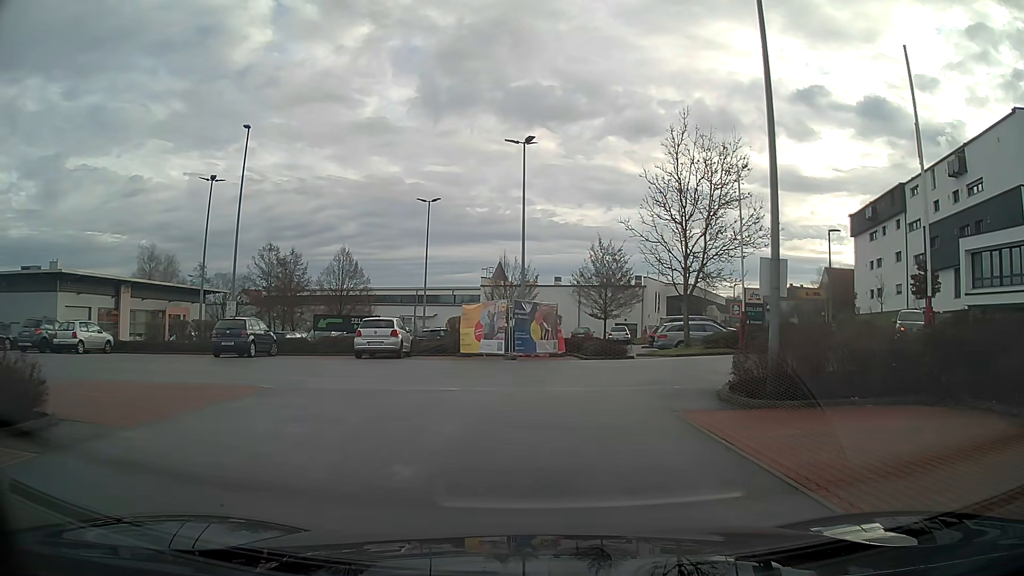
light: Day
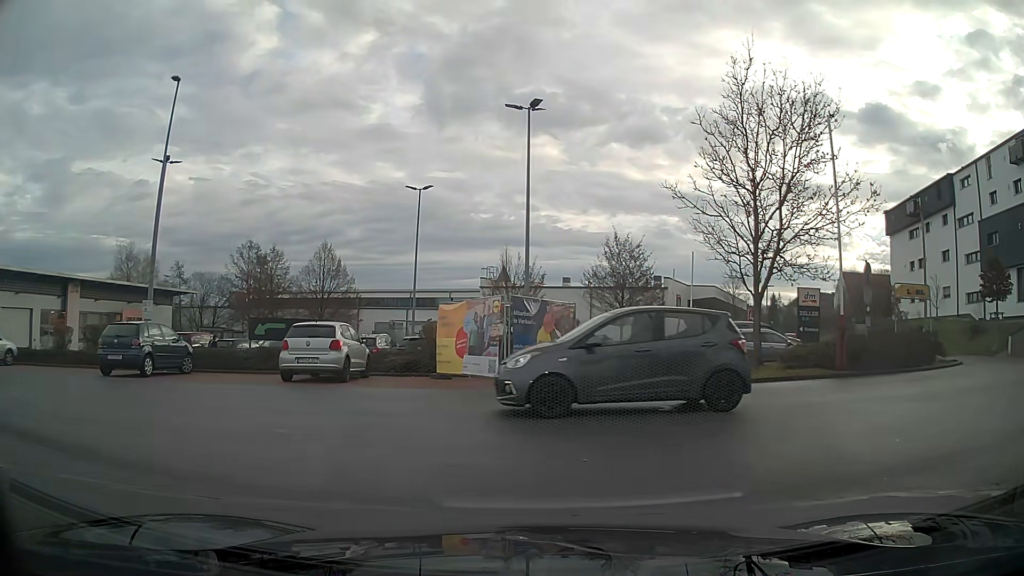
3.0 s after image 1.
(0.0, +7.6) m; 0°
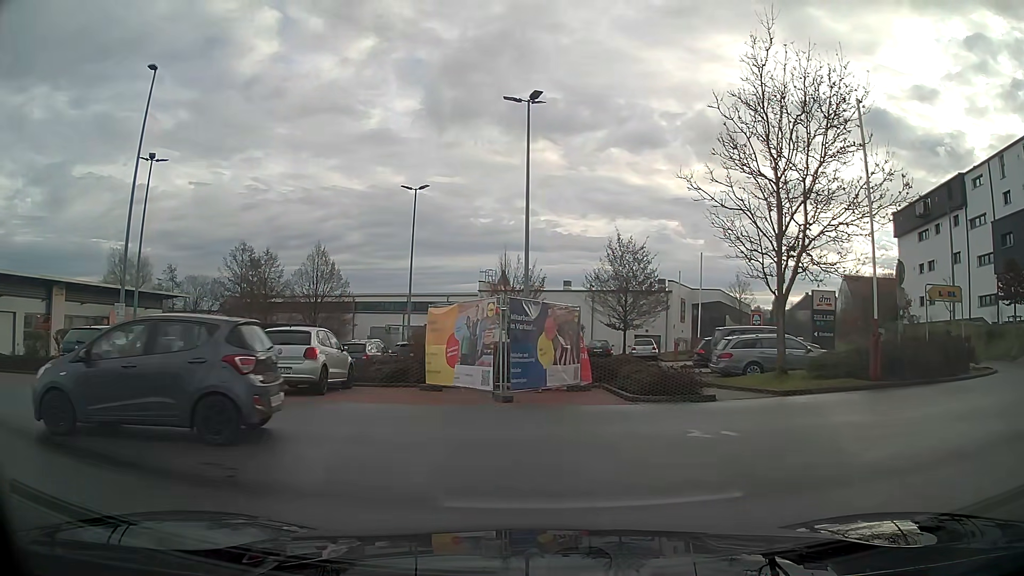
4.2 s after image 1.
(0.0, +1.8) m; 0°
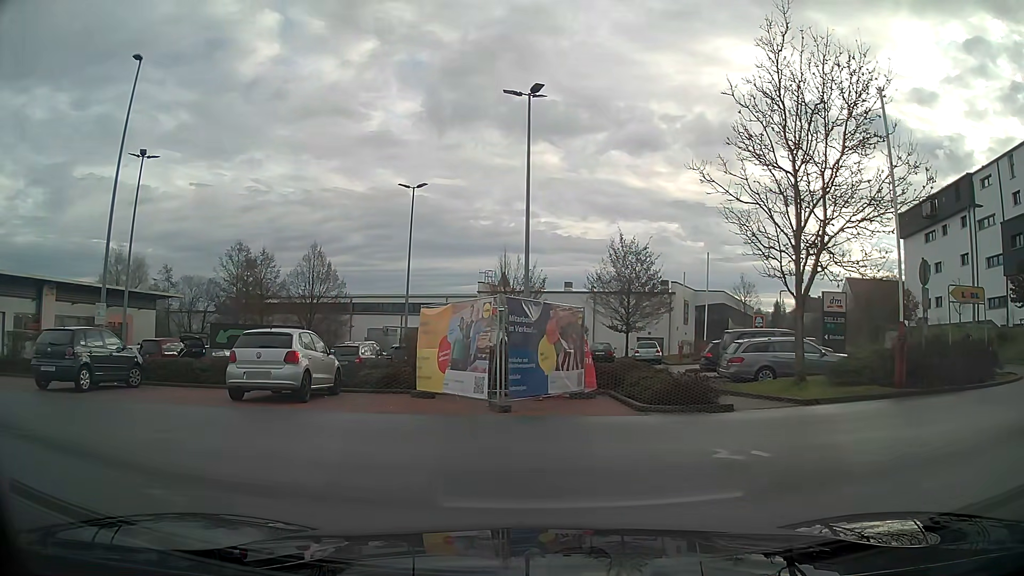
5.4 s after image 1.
(0.0, +1.1) m; 0°
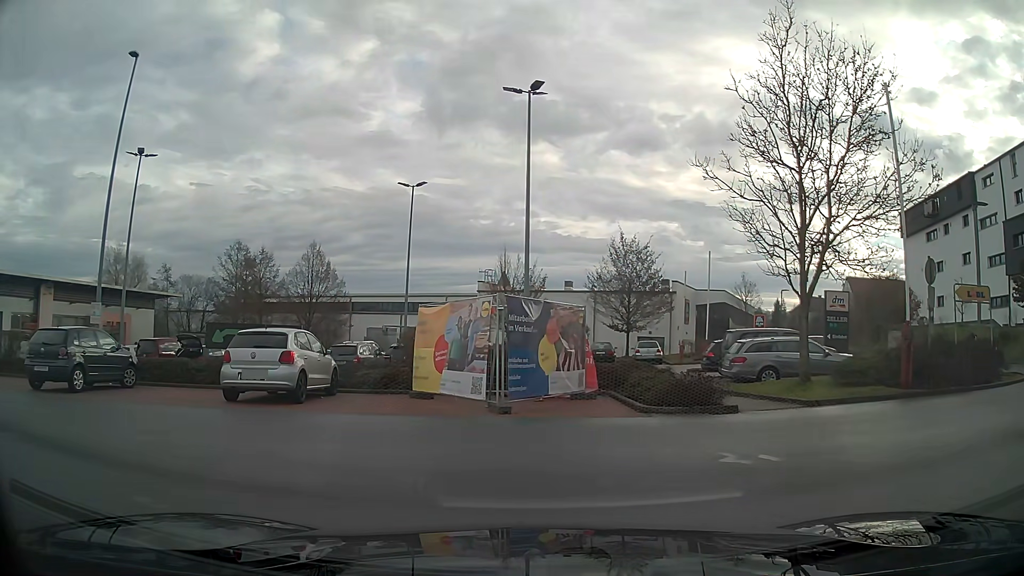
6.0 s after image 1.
(0.0, +0.3) m; 0°
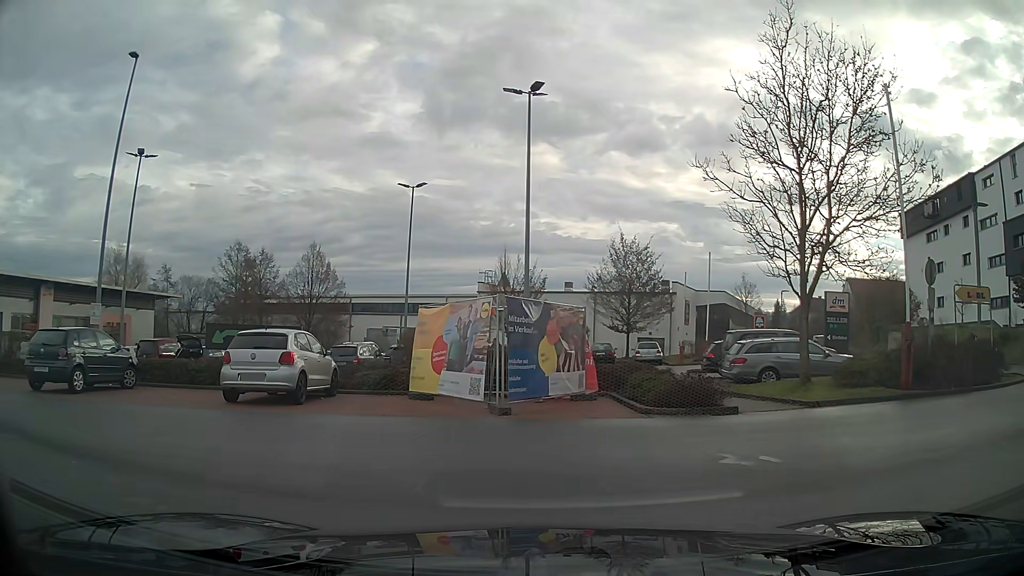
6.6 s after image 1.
(0.0, +0.1) m; 0°
